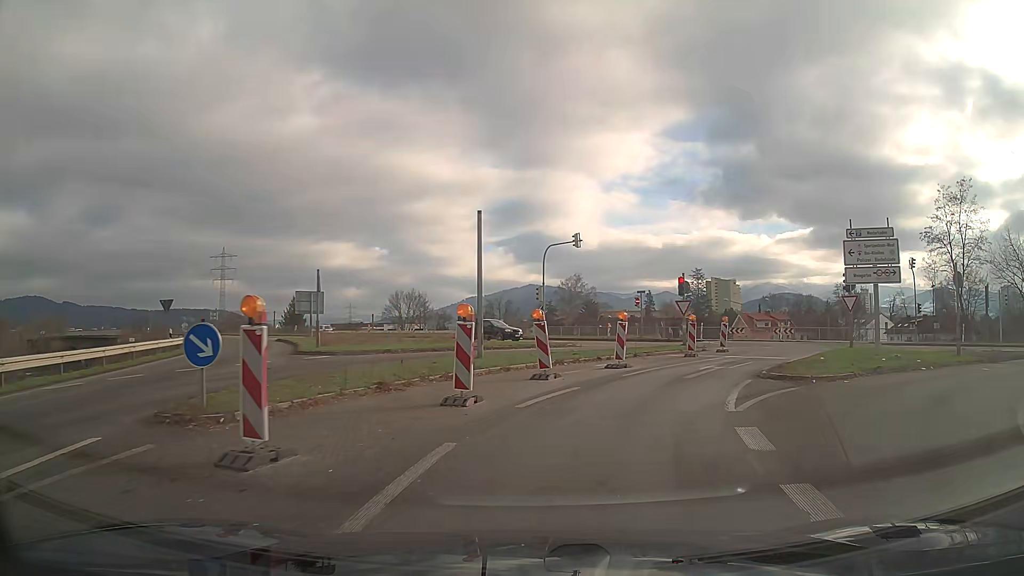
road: trunk_link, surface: asphalt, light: Day
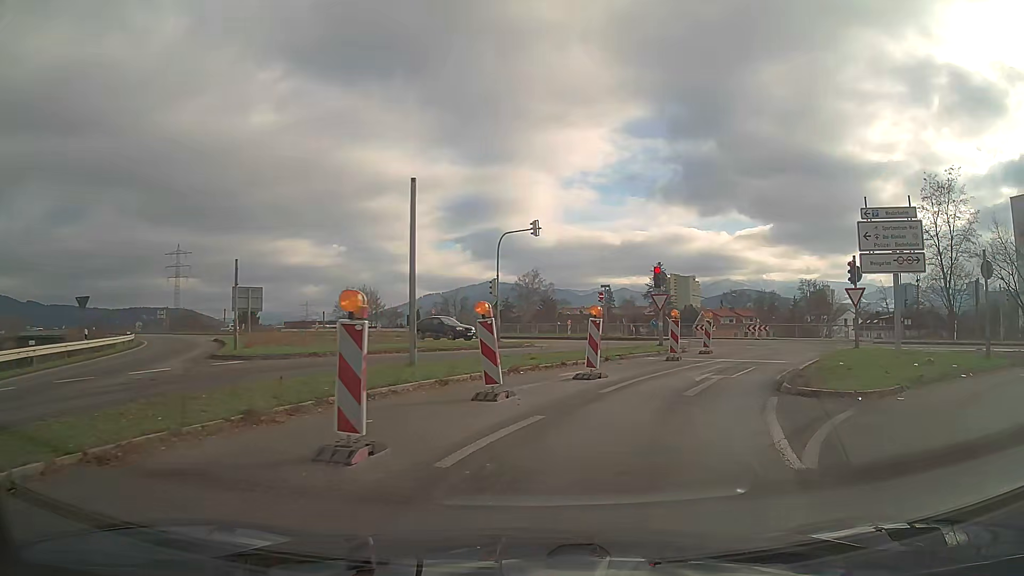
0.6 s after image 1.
(+0.1, +4.2) m; +4°
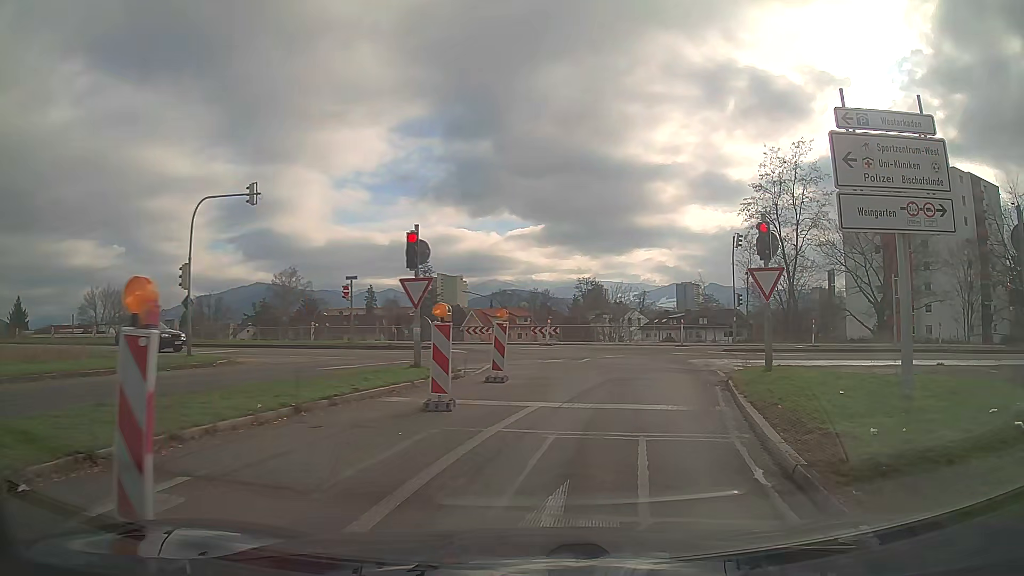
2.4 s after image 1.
(+1.6, +10.6) m; +21°
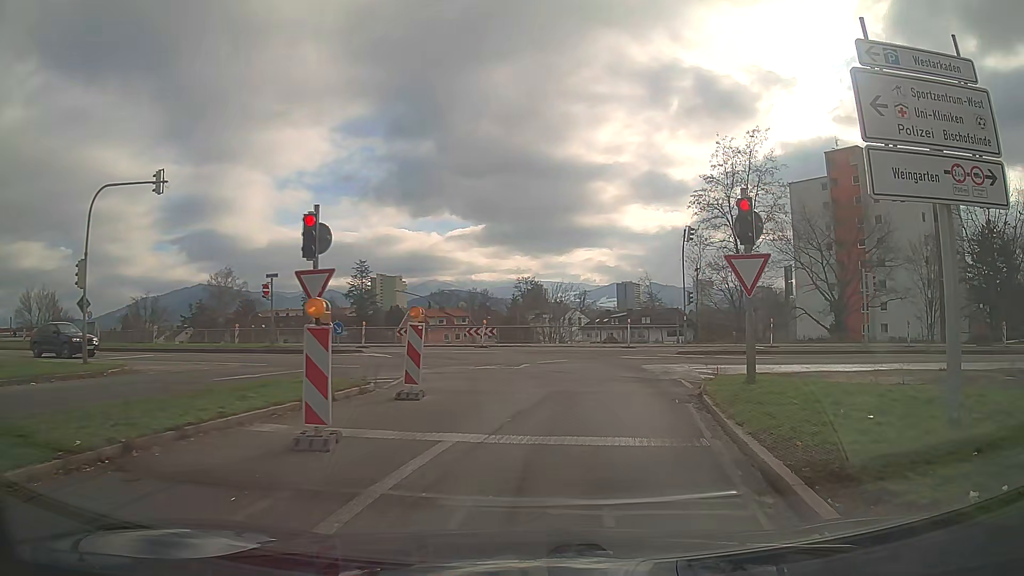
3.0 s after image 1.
(+0.1, +2.8) m; +4°
